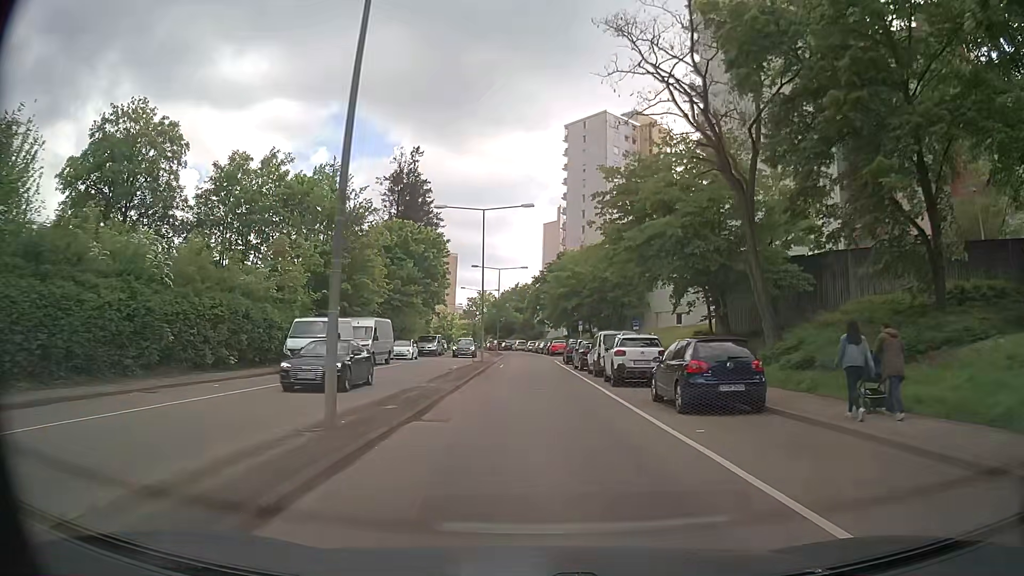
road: secondary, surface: asphalt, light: Day
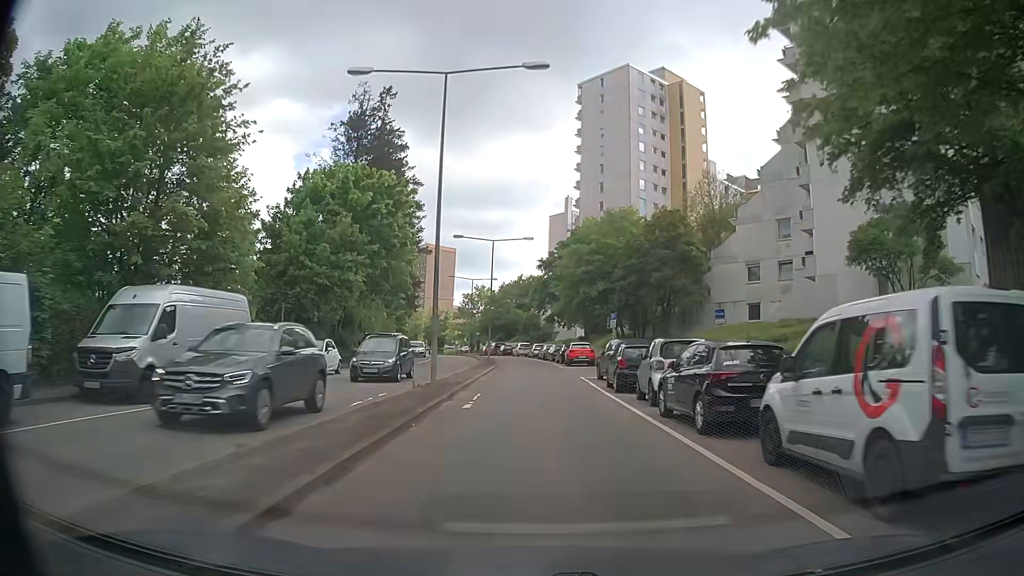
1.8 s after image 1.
(0.0, +22.1) m; +1°
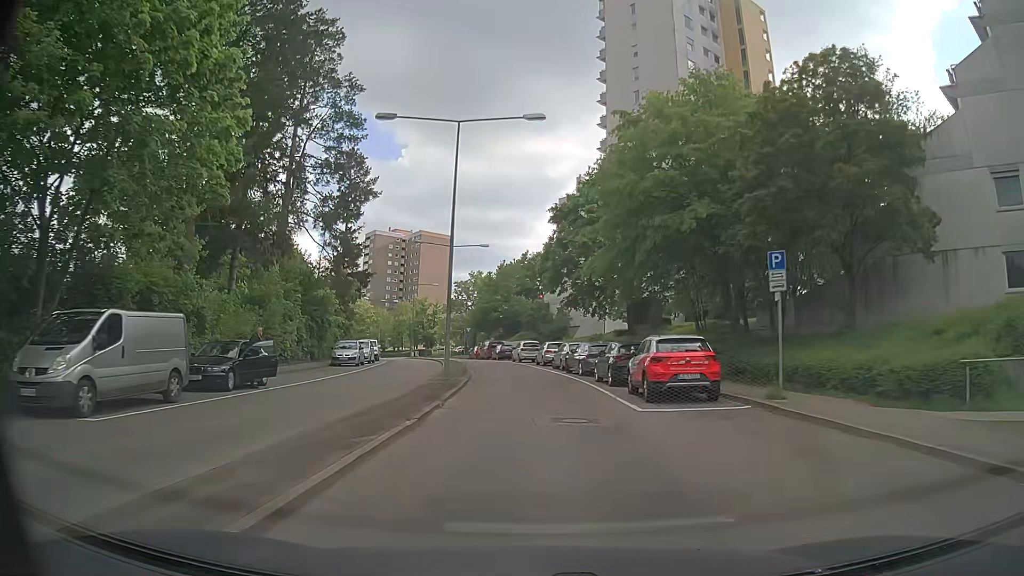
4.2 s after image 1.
(-0.6, +28.2) m; -2°
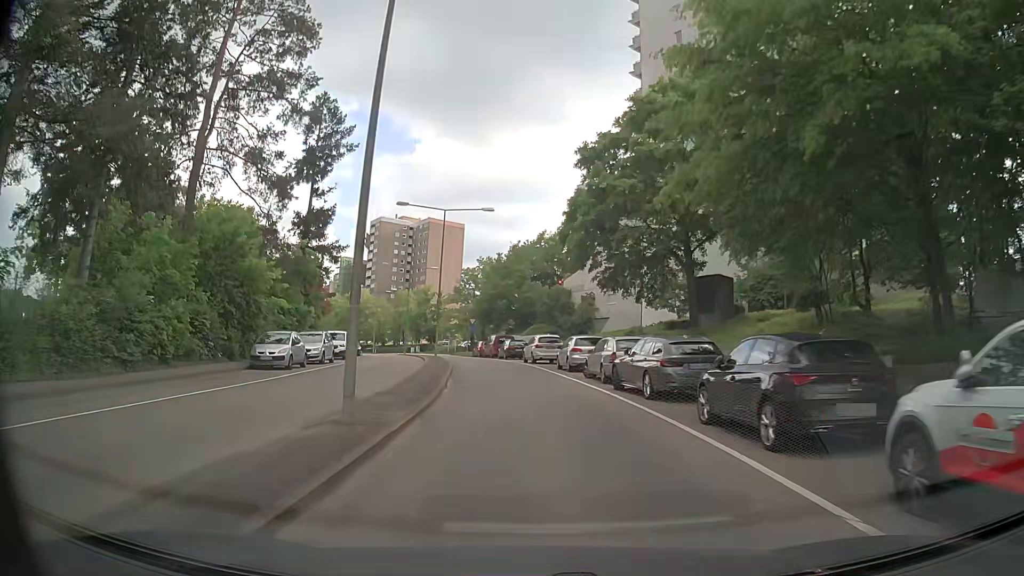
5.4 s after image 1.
(-0.1, +13.6) m; -1°
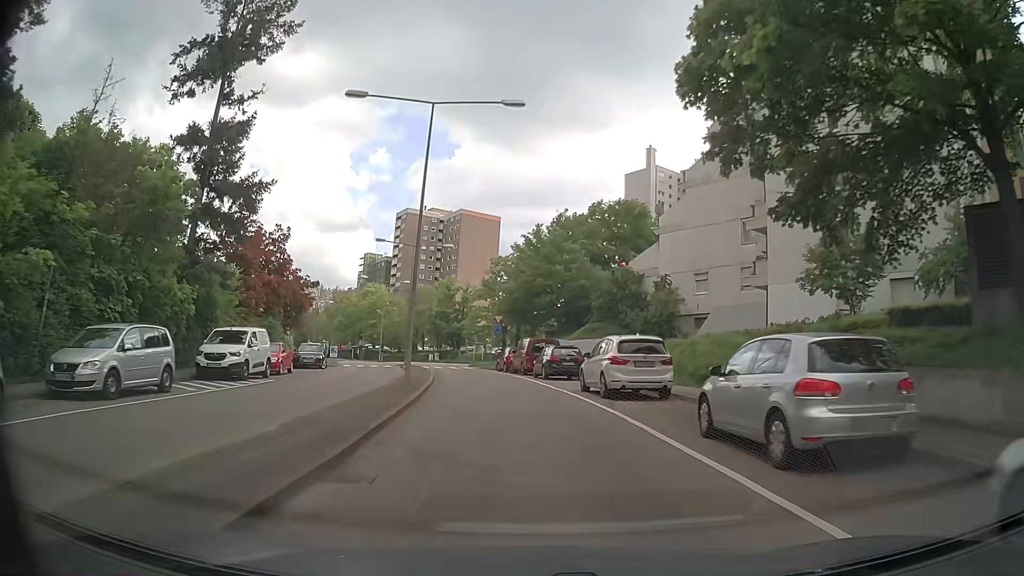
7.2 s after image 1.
(-0.5, +20.3) m; -3°
(0, +10) (-1, +20) (-2, +30) (-4, +40) (-6, +50) (-6, +59) (-1, +67) (+8, +72) (+16, +78) (+26, +81) m
